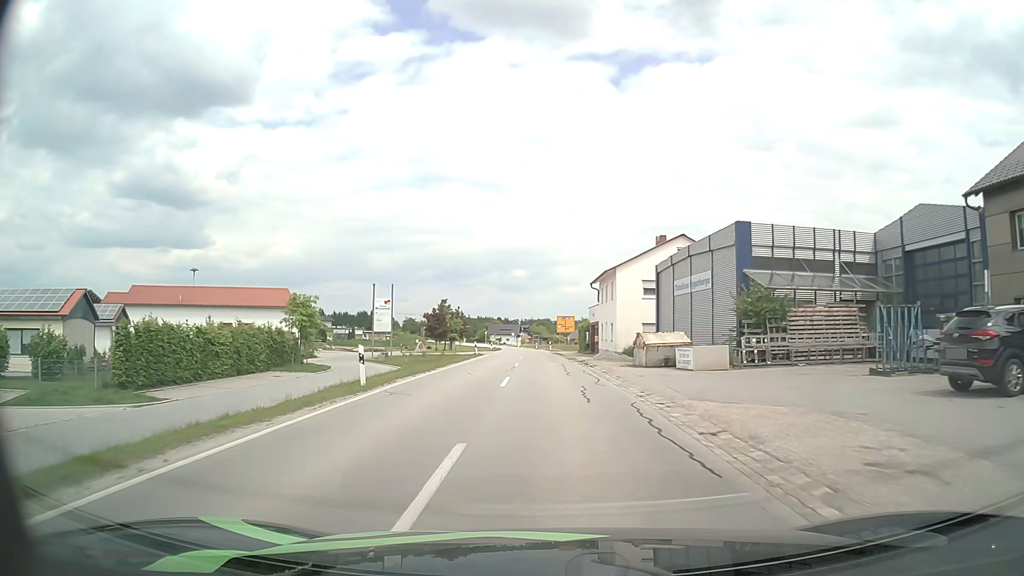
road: secondary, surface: asphalt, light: Day
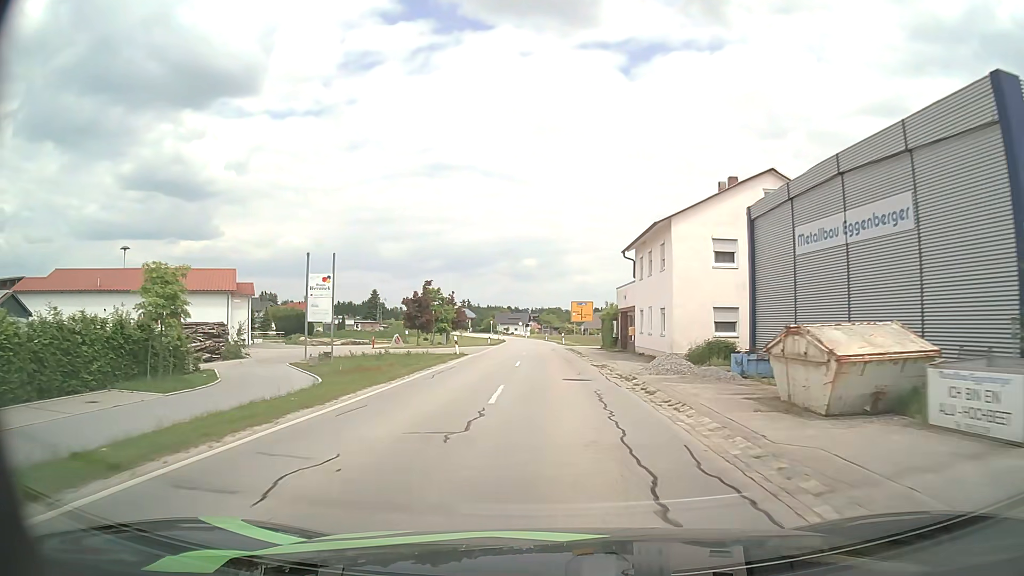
(-0.2, +16.5) m; -1°
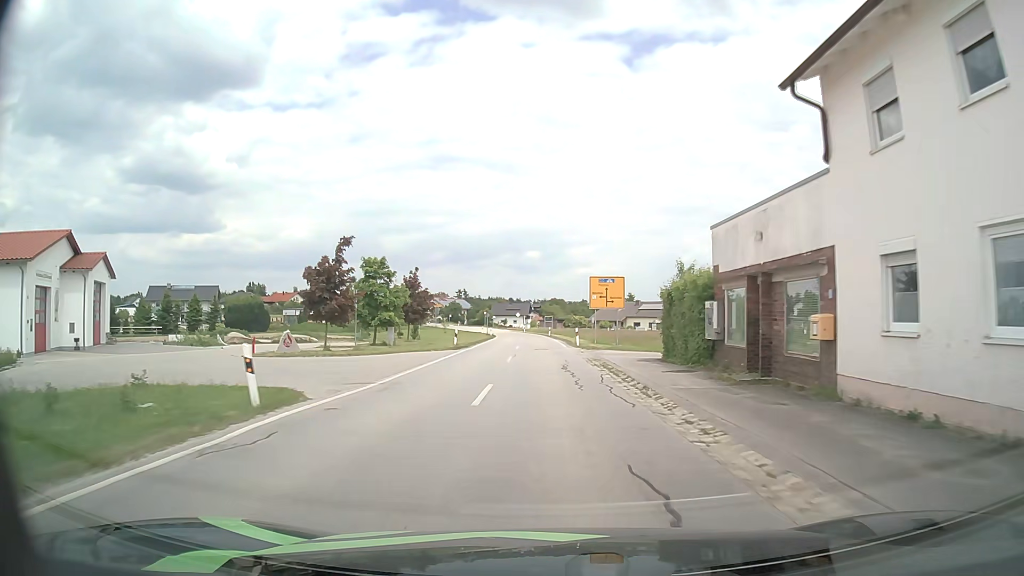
(-0.2, +25.8) m; -1°
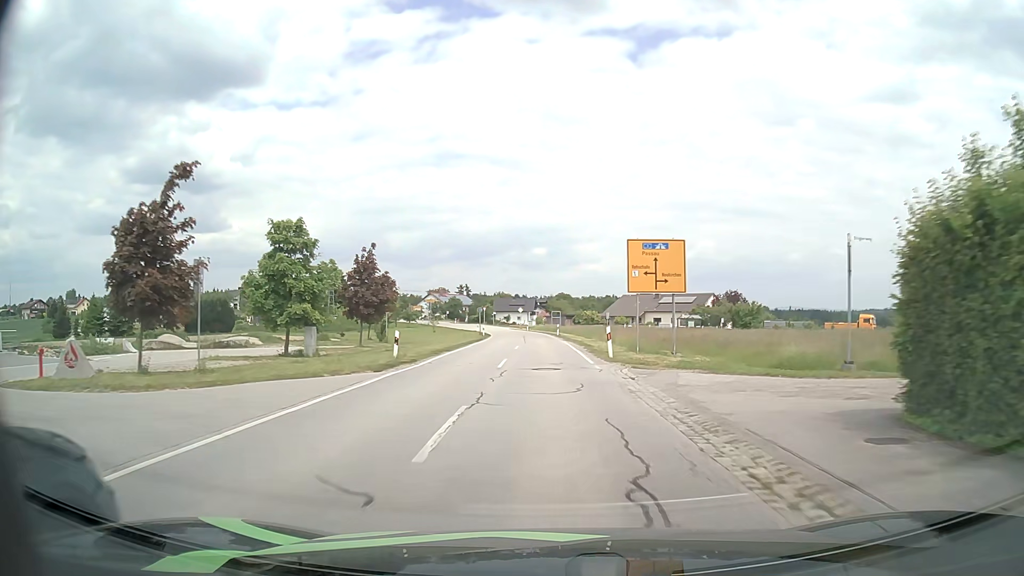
(0.0, +17.2) m; 0°
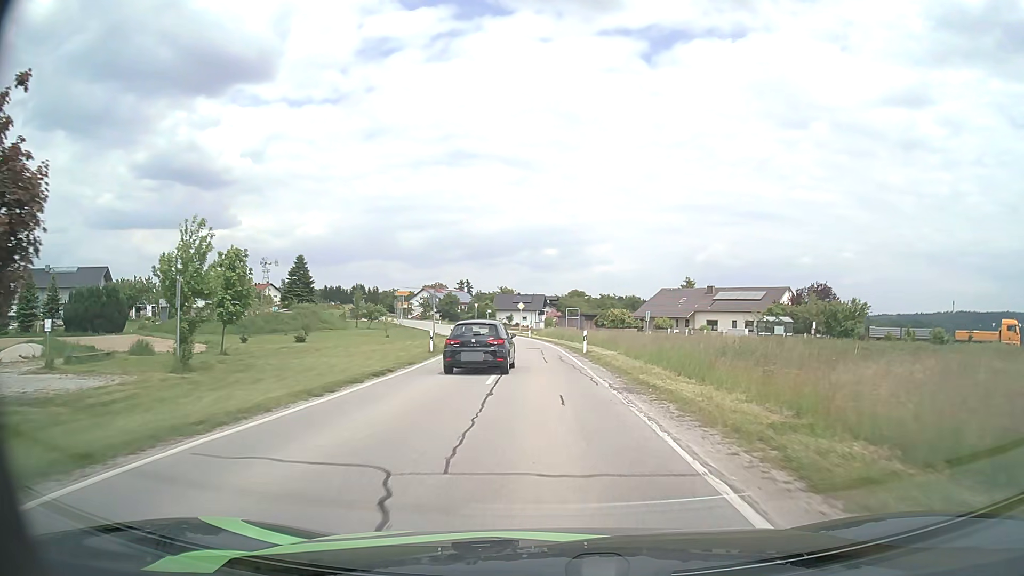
(-0.2, +33.2) m; -1°
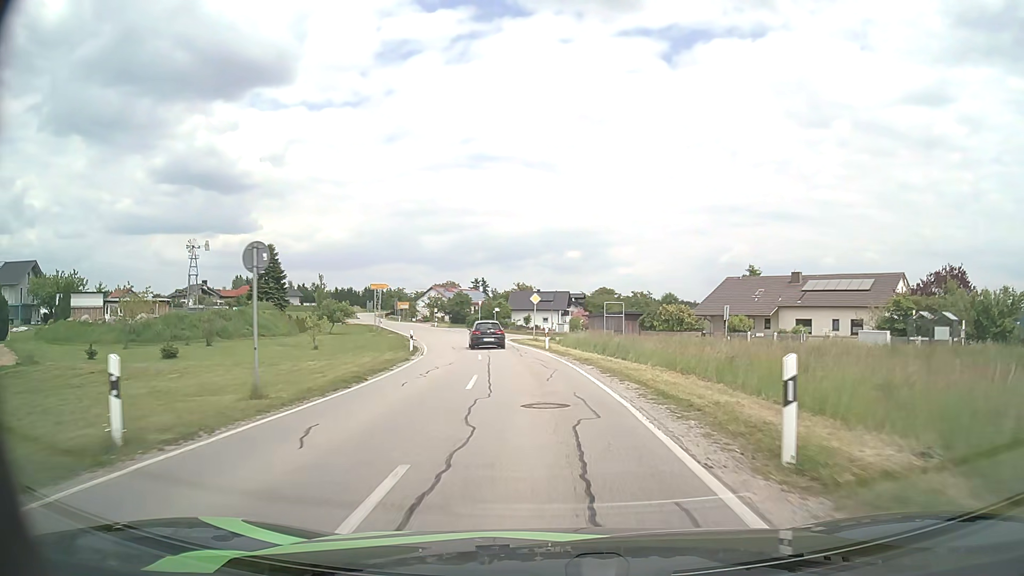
(-0.2, +24.8) m; -2°
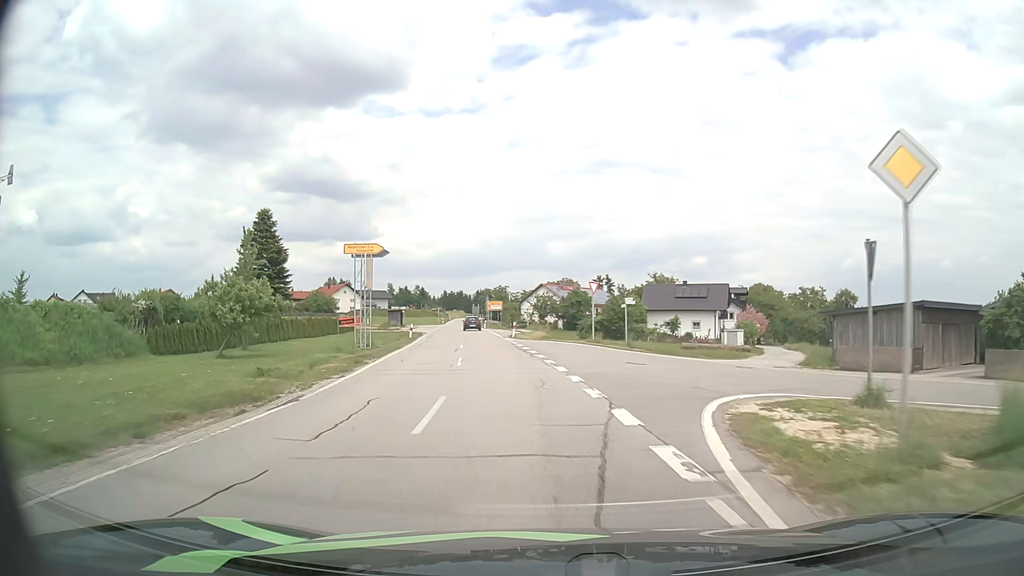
(-3.2, +41.0) m; -10°
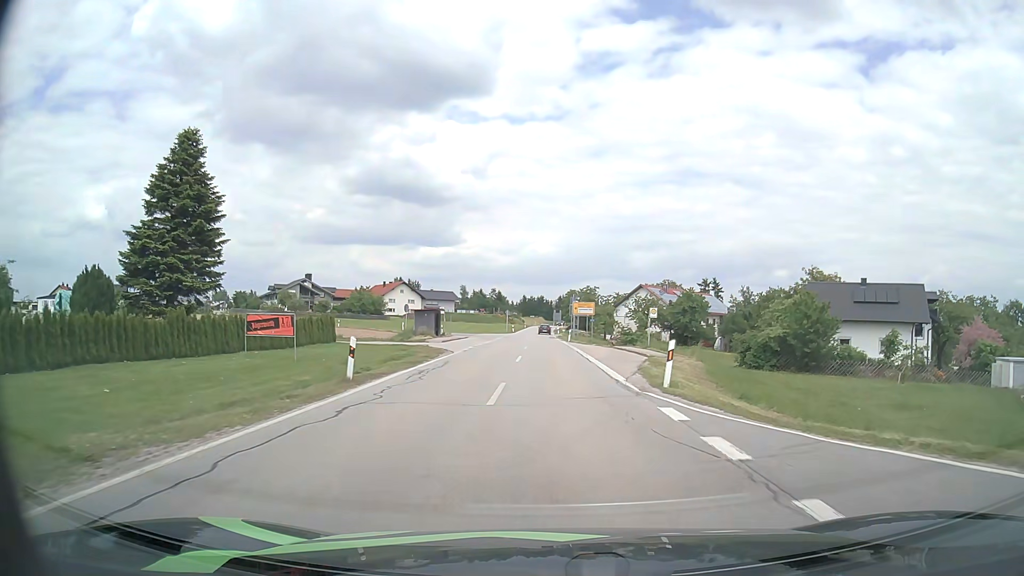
(-3.4, +31.9) m; -8°
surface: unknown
(0, +10) (0, +20) (0, +30) (0, +40) (0, +50) (0, +60) (0, +70) (0, +80) (0, +90) (0, +100) m
